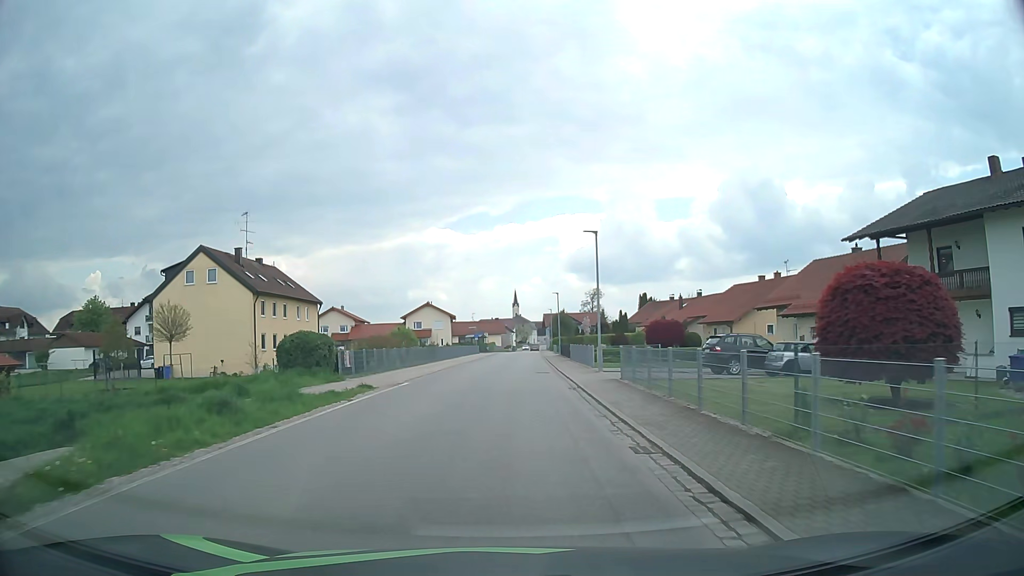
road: secondary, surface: asphalt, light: Day
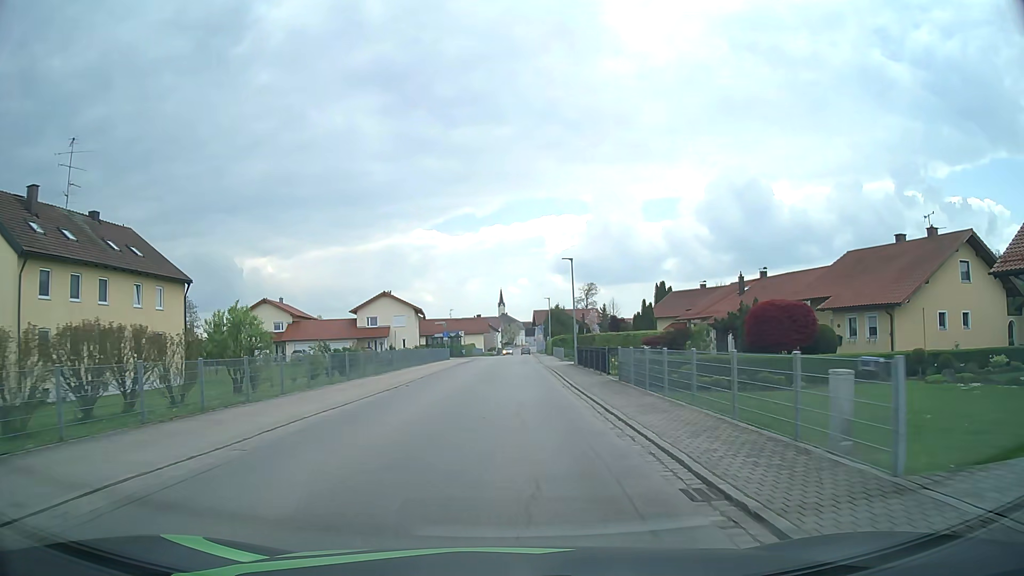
(+0.6, +26.8) m; +1°
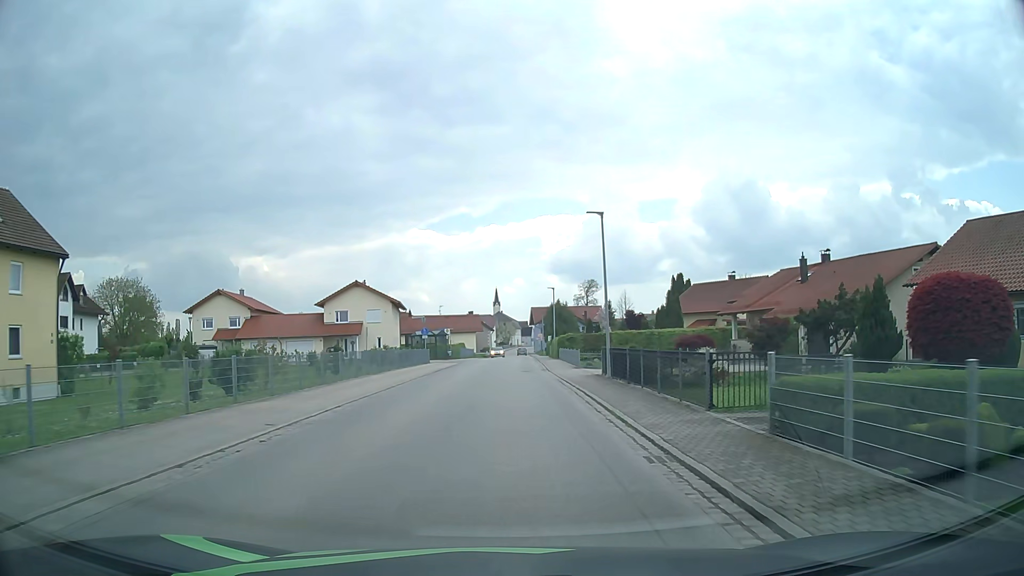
(+0.1, +13.5) m; +1°
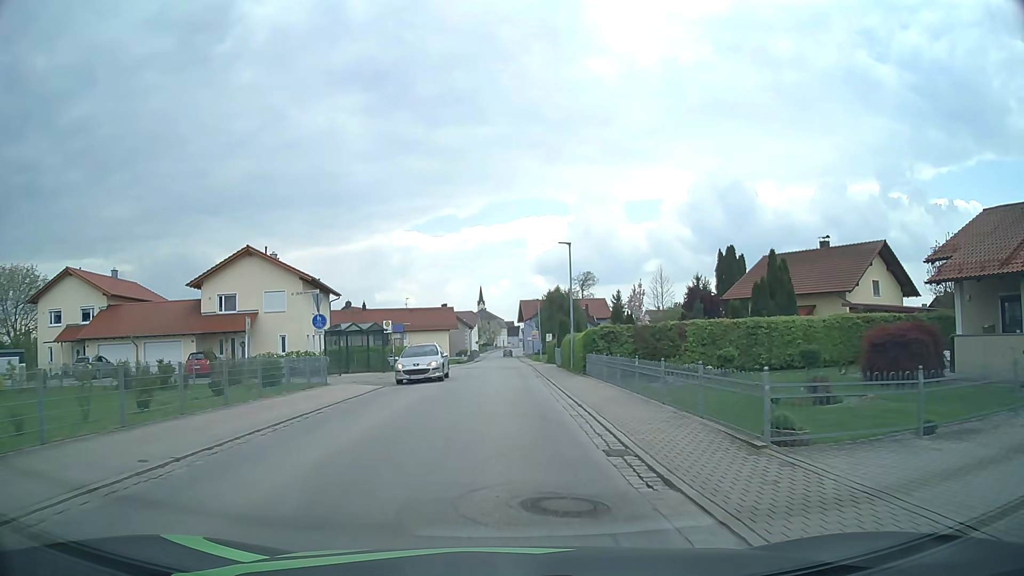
(+0.3, +27.0) m; +1°
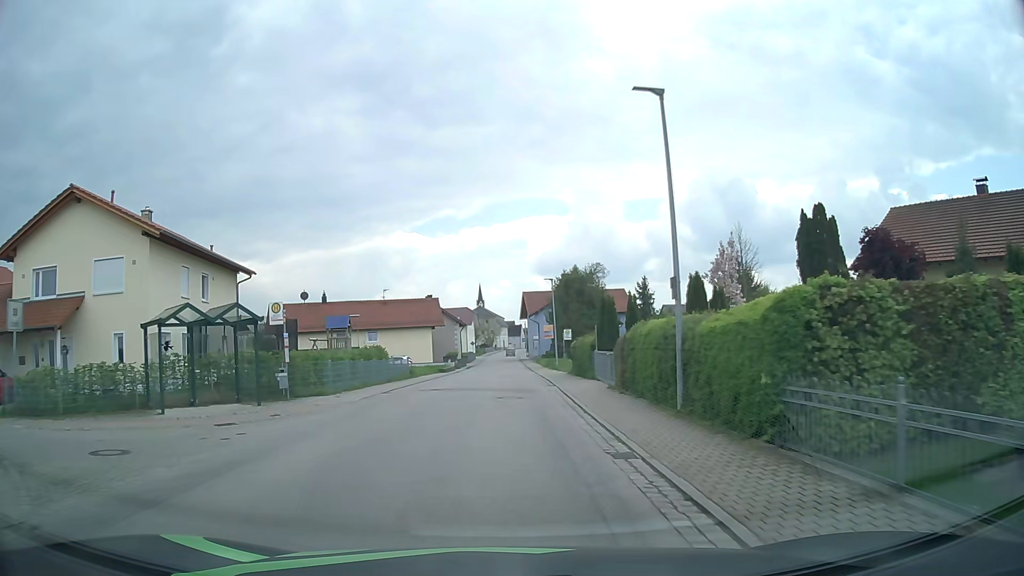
(0.0, +20.2) m; 0°
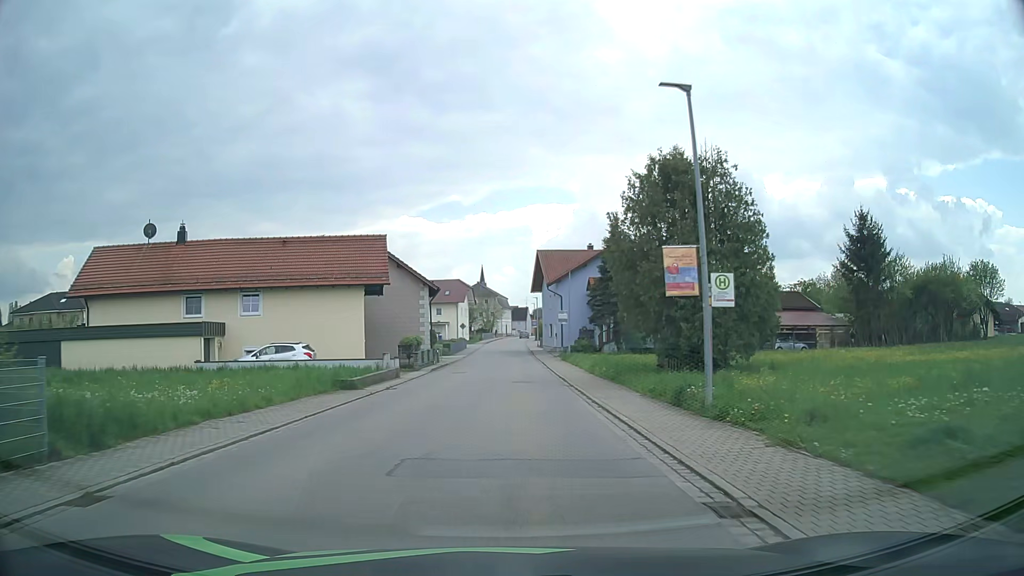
(-0.2, +33.7) m; 0°
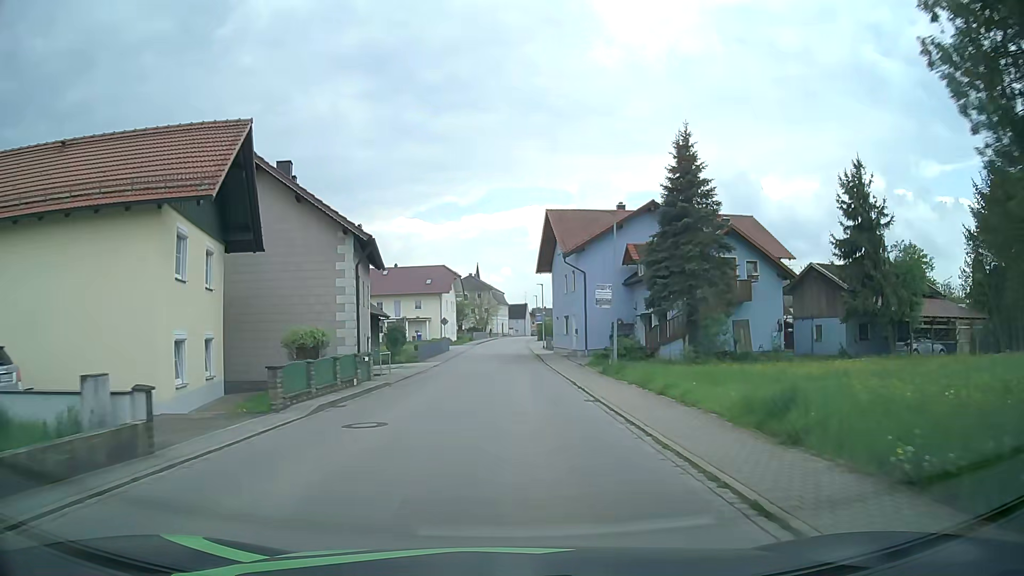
(0.0, +20.7) m; 0°
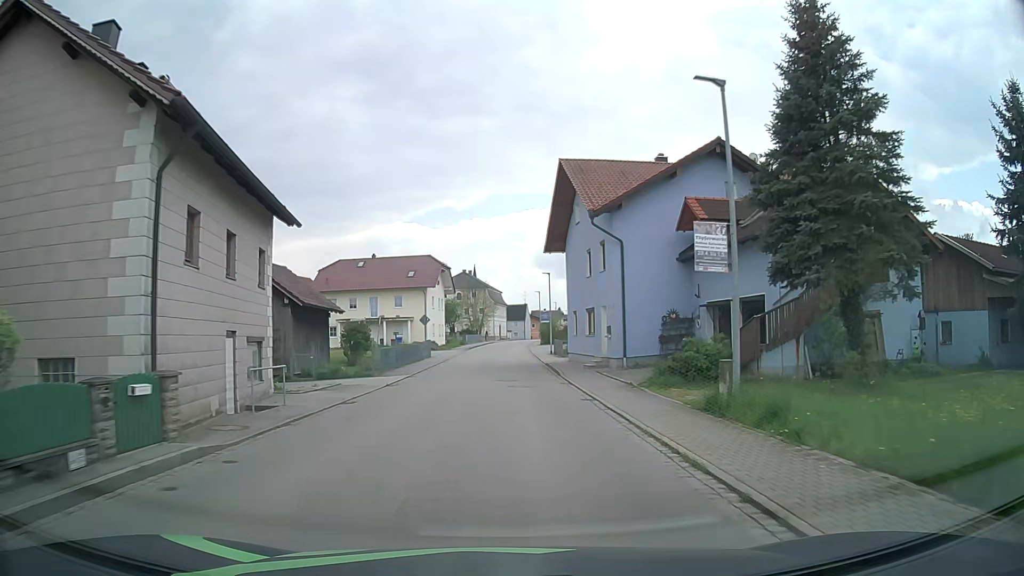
(+0.1, +13.8) m; 0°
(0, +10) (0, +20) (0, +30) (0, +40) (0, +50) (0, +60) (0, +70) (+1, +80) (+1, +90) (+2, +100) m
